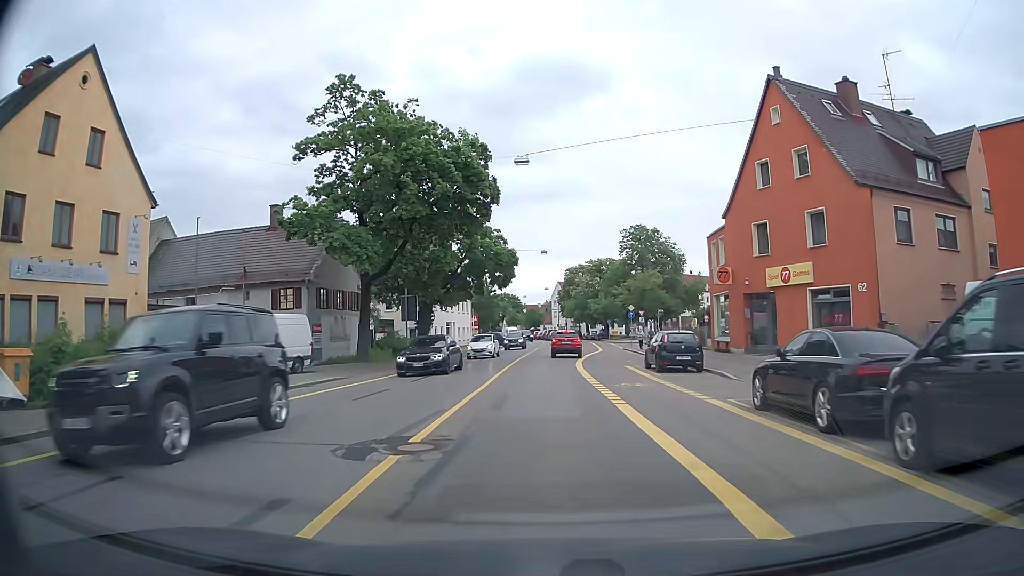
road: tertiary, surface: asphalt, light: Day
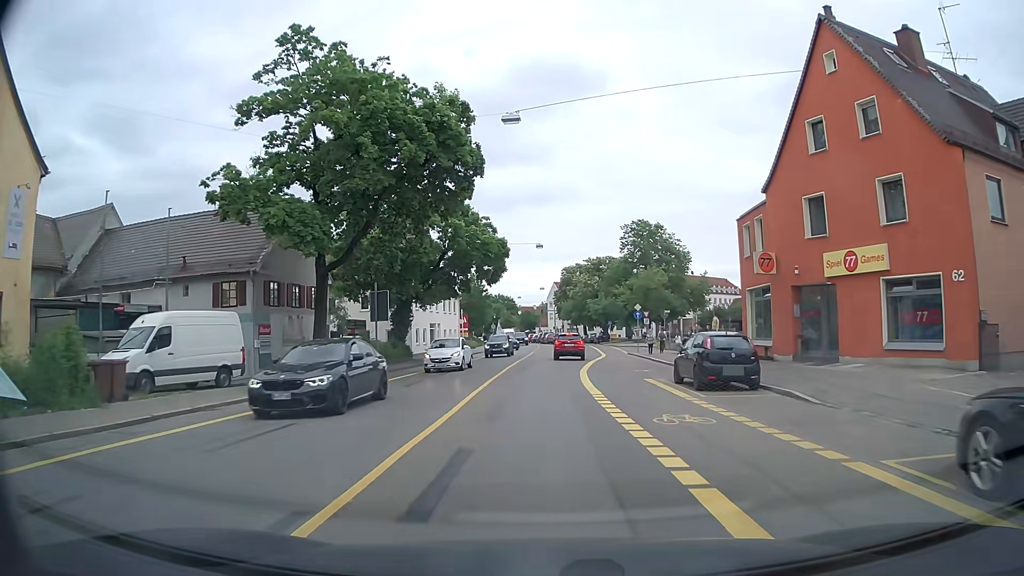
(0.0, +6.9) m; 0°
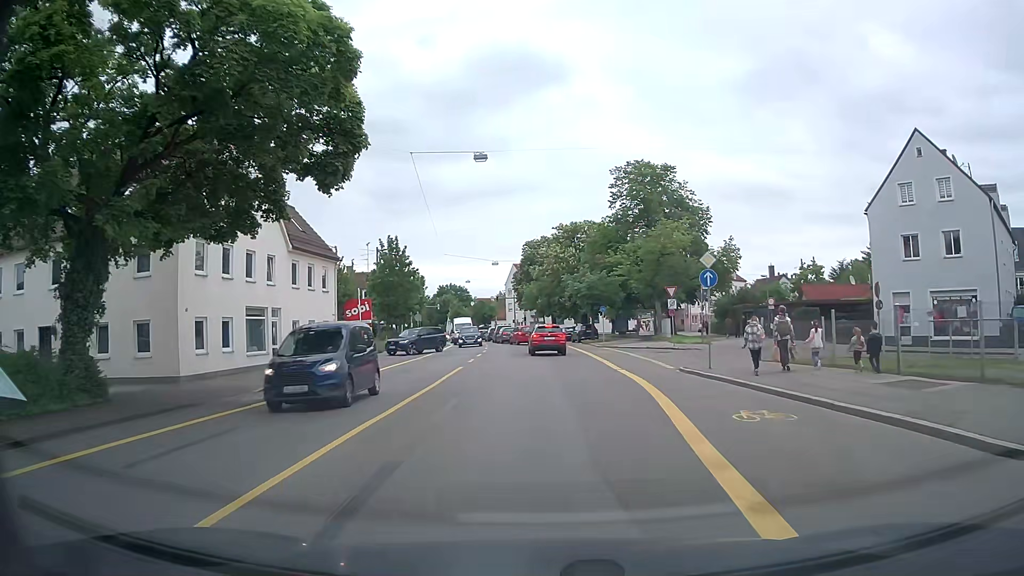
(+0.8, +30.7) m; +4°
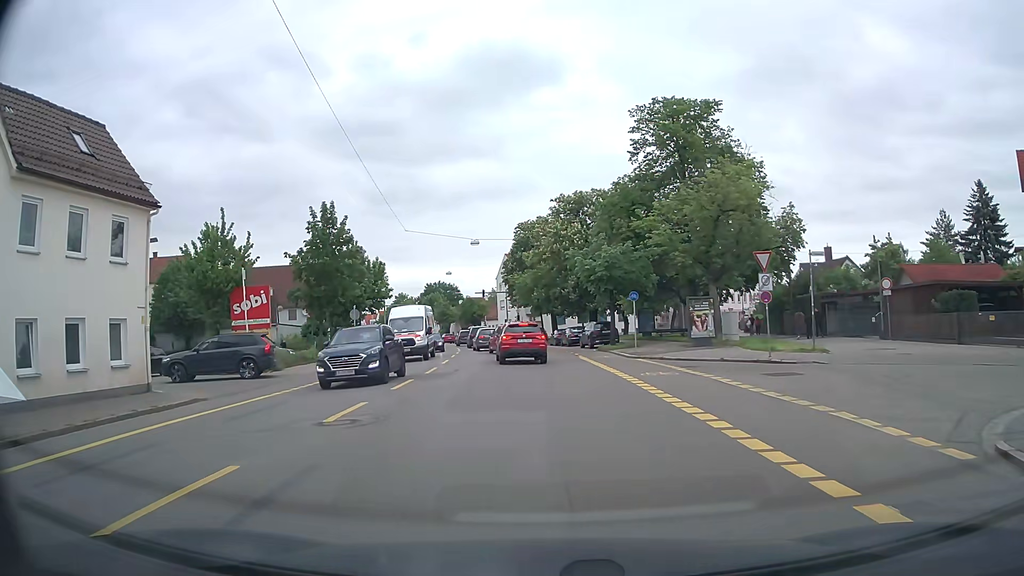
(+0.1, +18.3) m; +1°
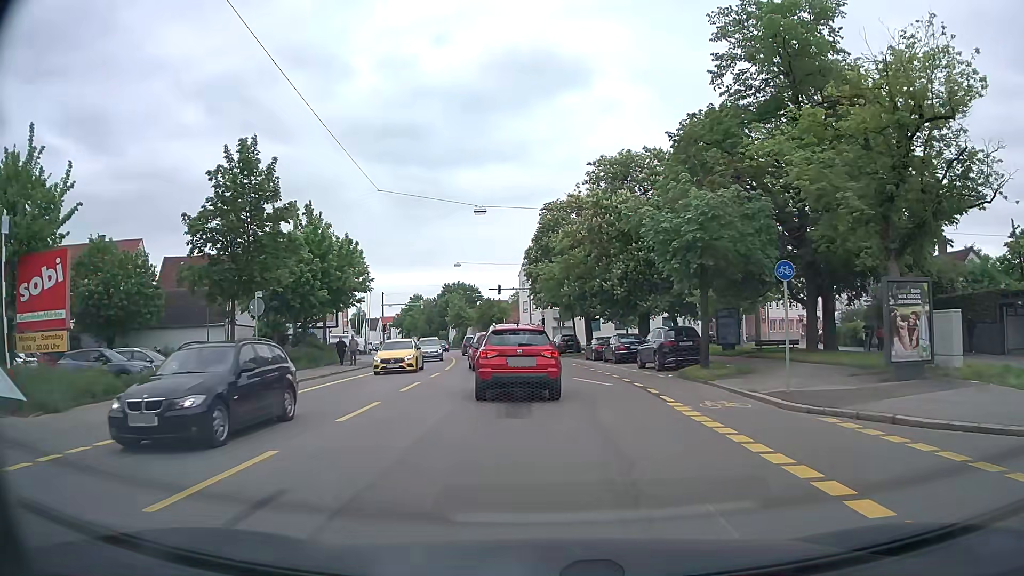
(-0.5, +16.5) m; -4°
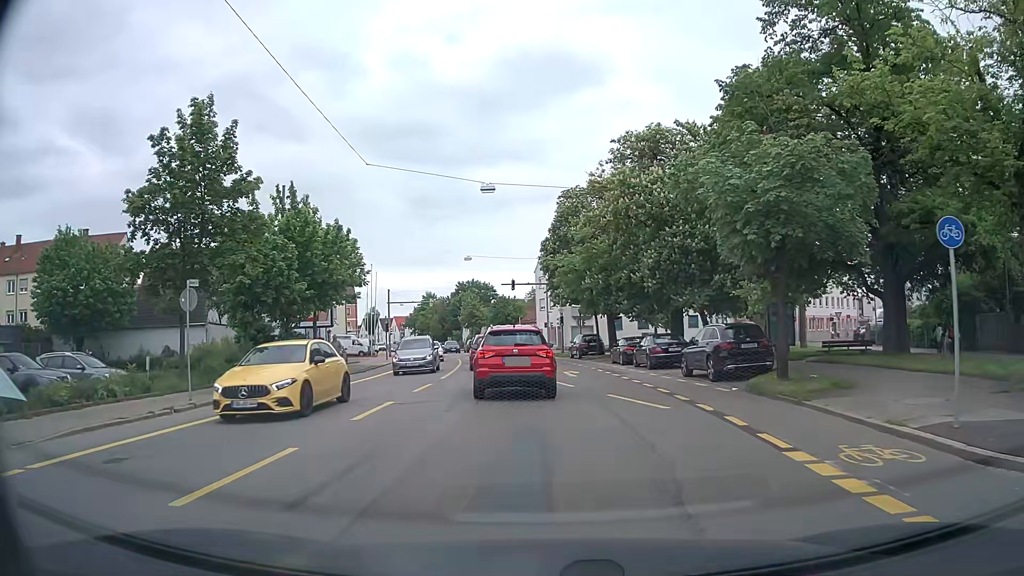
(0.0, +5.9) m; 0°
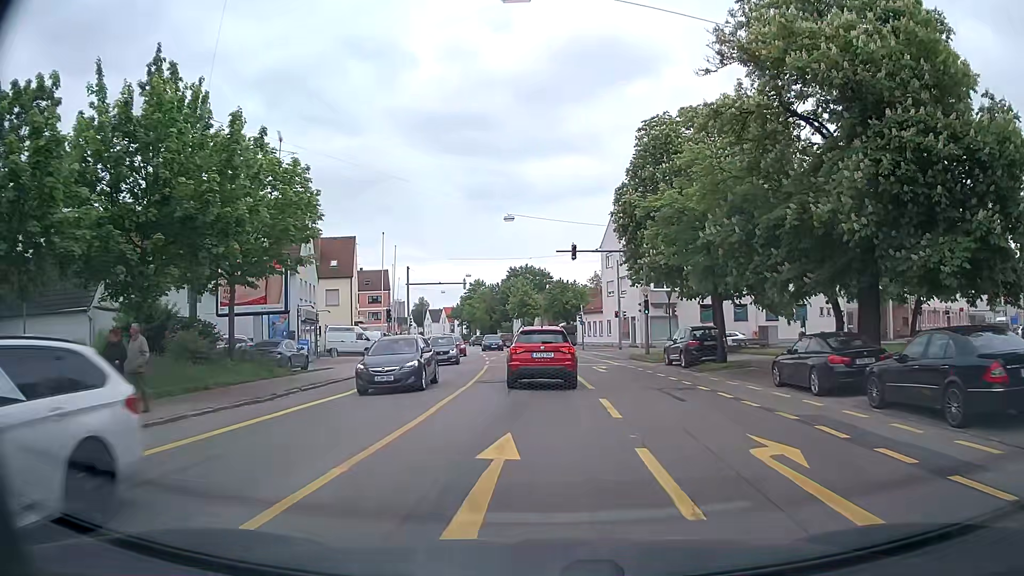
(-1.1, +19.2) m; -5°
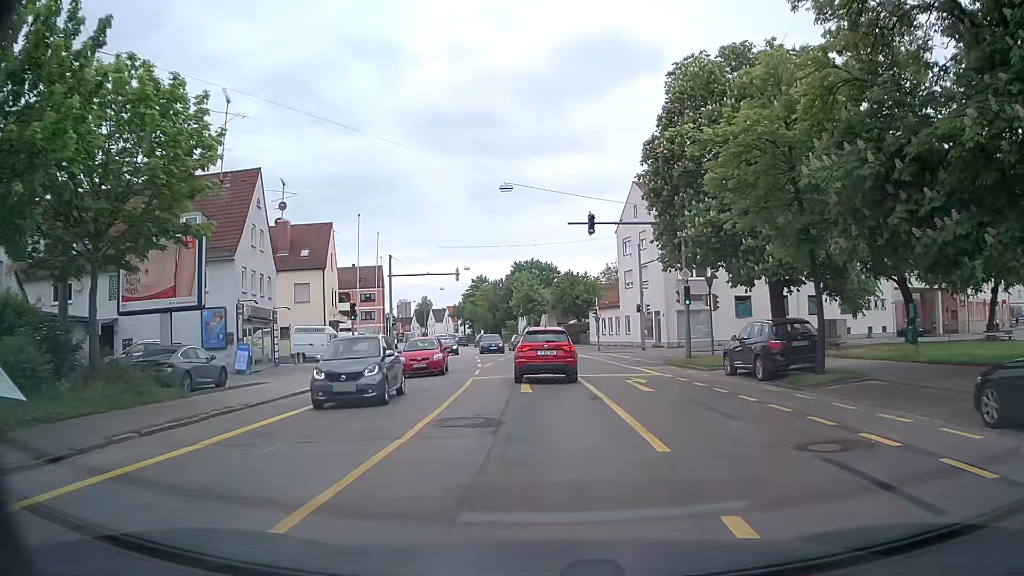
(-0.1, +9.4) m; -1°
(0, +10) (0, +20) (0, +30) (0, +40) (0, +50) (-1, +60) (-3, +70) (-5, +80) (-7, +89) (-9, +99) m
